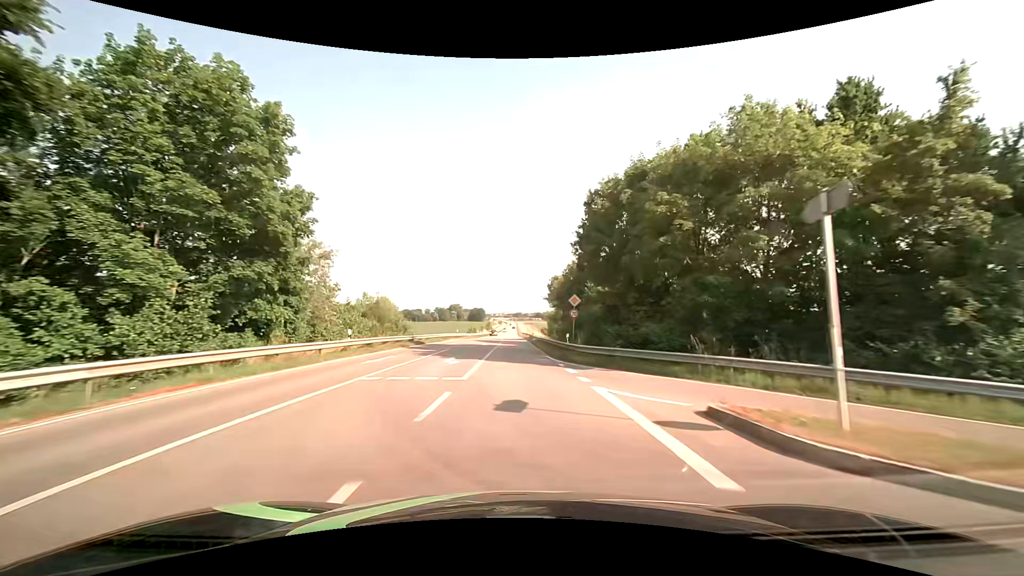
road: secondary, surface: asphalt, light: Day
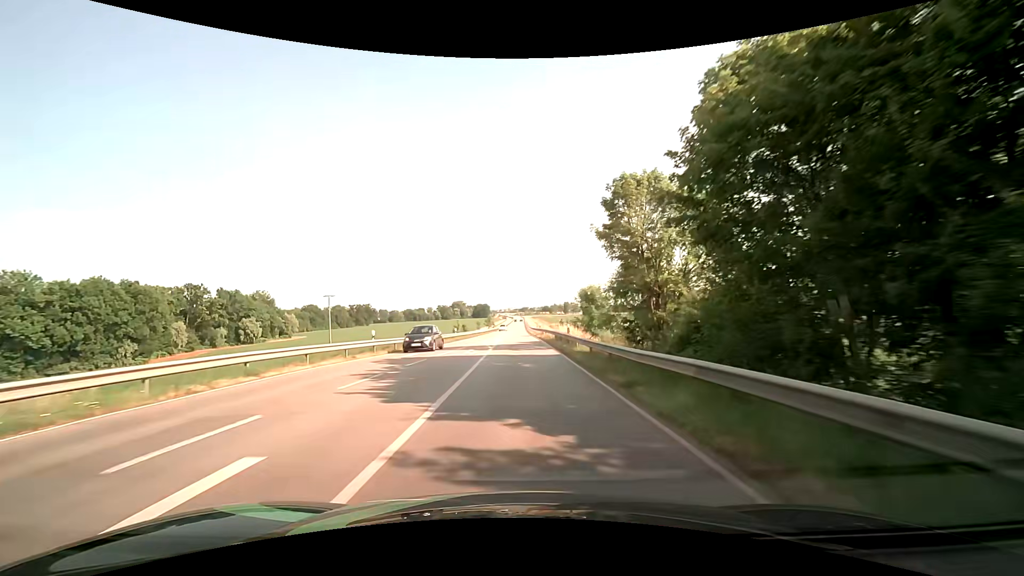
(-0.4, +43.5) m; -1°
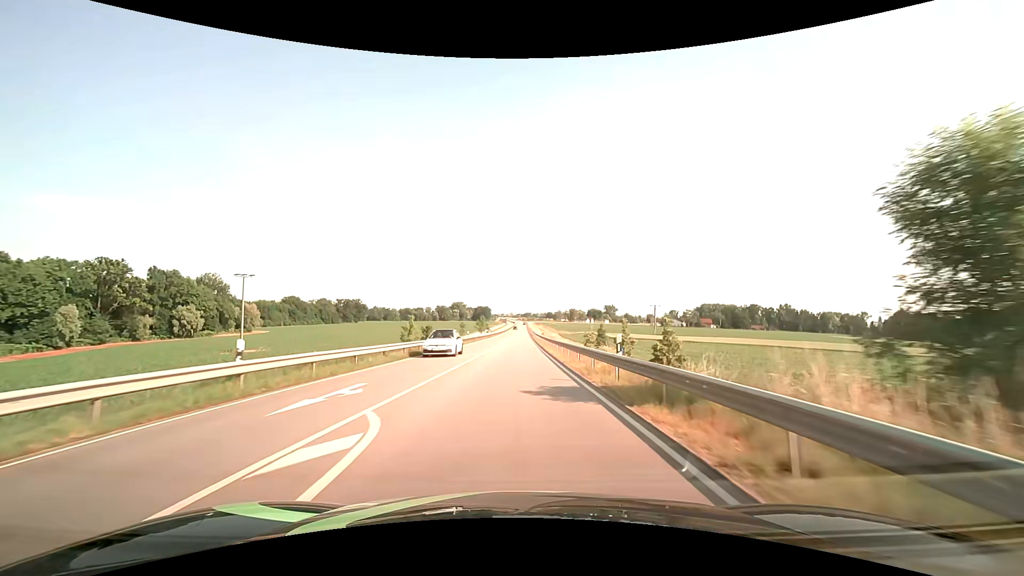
(-0.3, +43.2) m; -1°
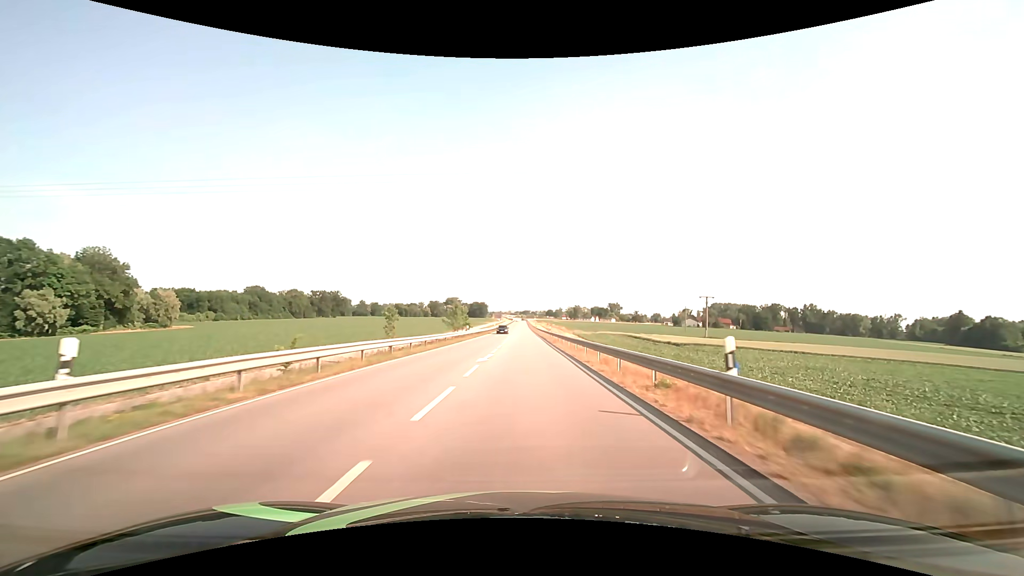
(0.0, +53.9) m; 0°
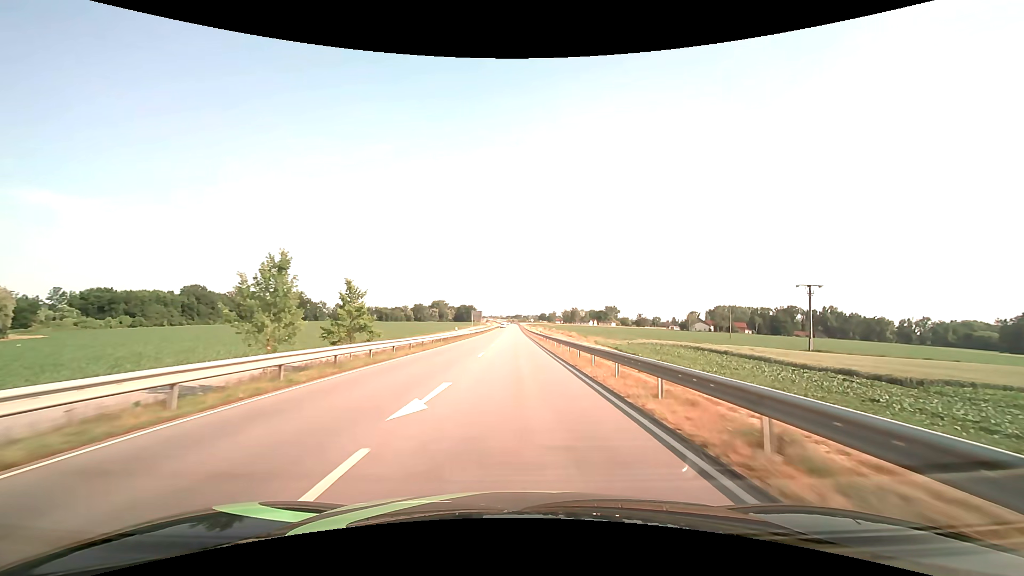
(+0.7, +53.8) m; +1°
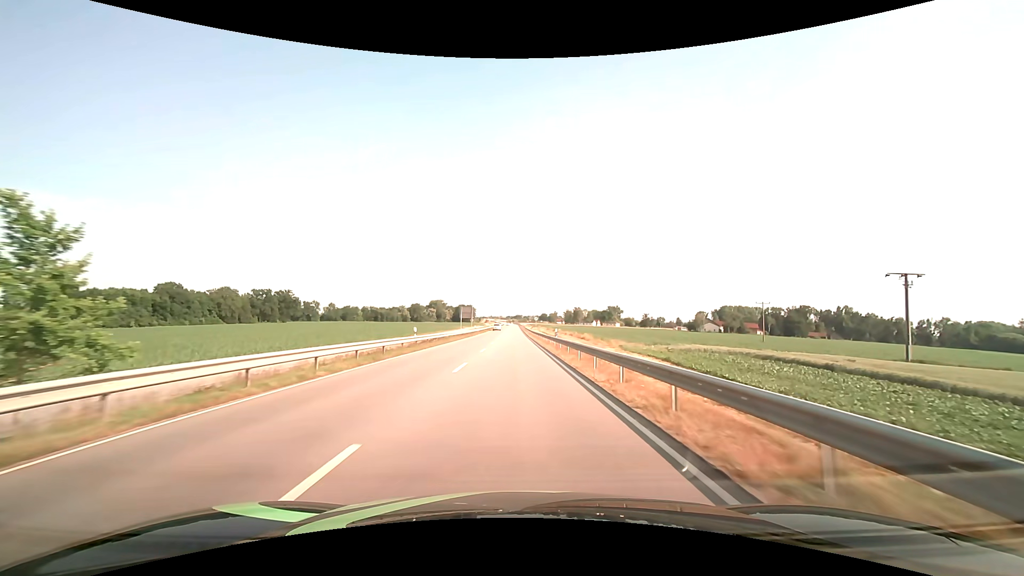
(0.0, +21.4) m; 0°
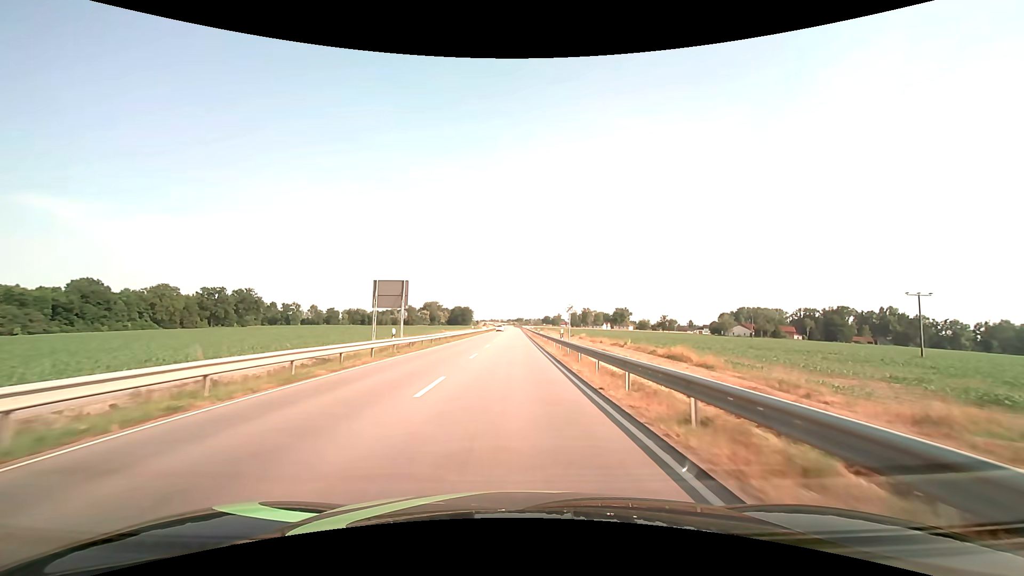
(-0.2, +53.6) m; 0°
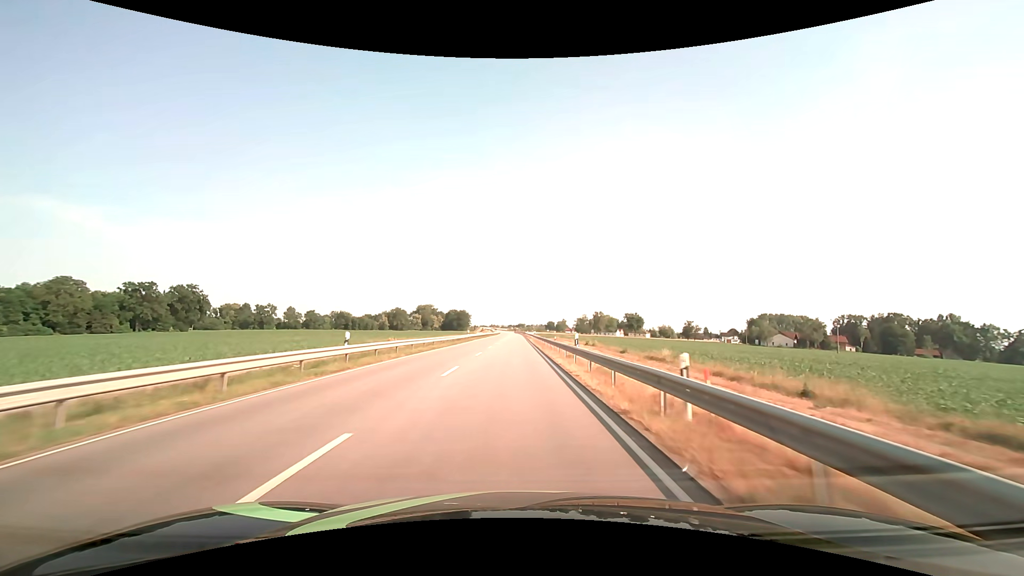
(0.0, +55.7) m; 0°
(0, +10) (0, +20) (0, +30) (0, +40) (0, +50) (0, +60) (0, +70) (0, +80) (0, +90) (0, +100) m
